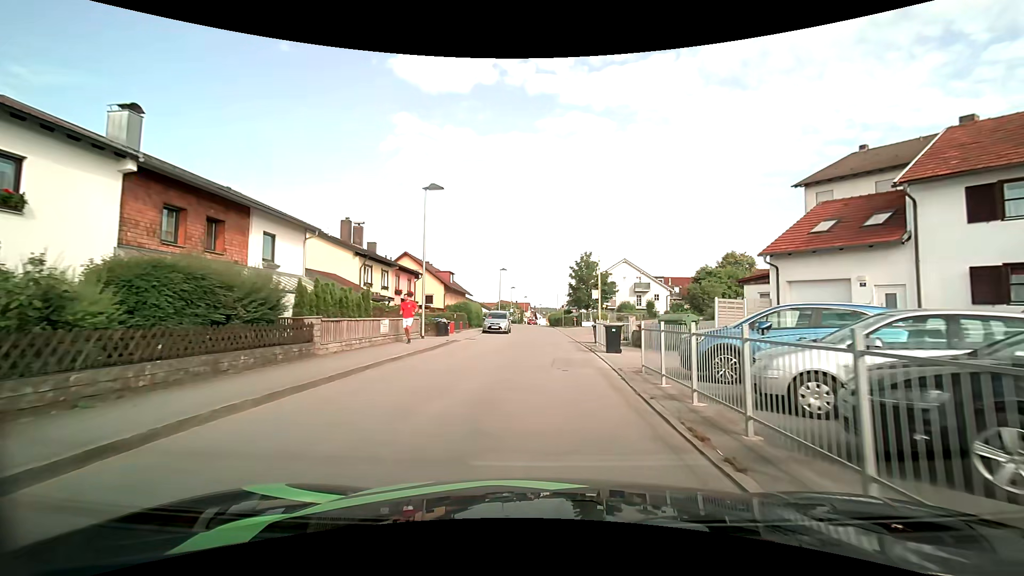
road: unclassified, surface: asphalt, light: Day
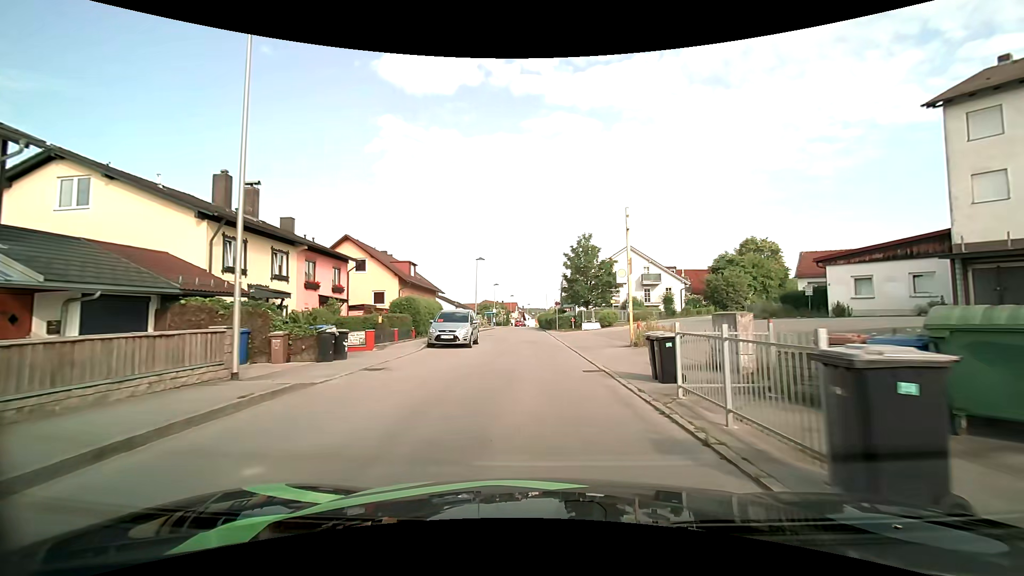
(+0.2, +14.7) m; +2°
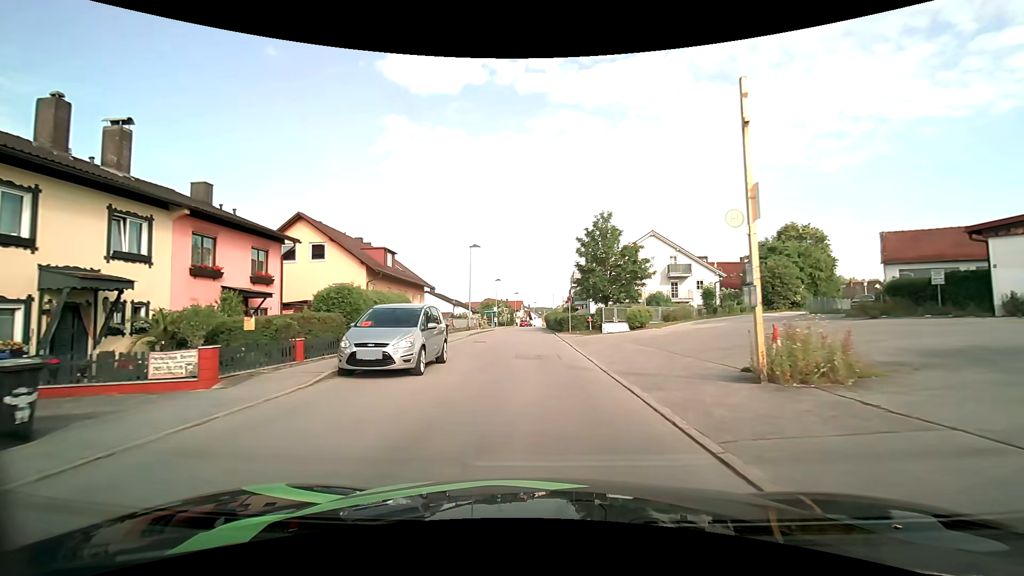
(-0.1, +10.0) m; -1°
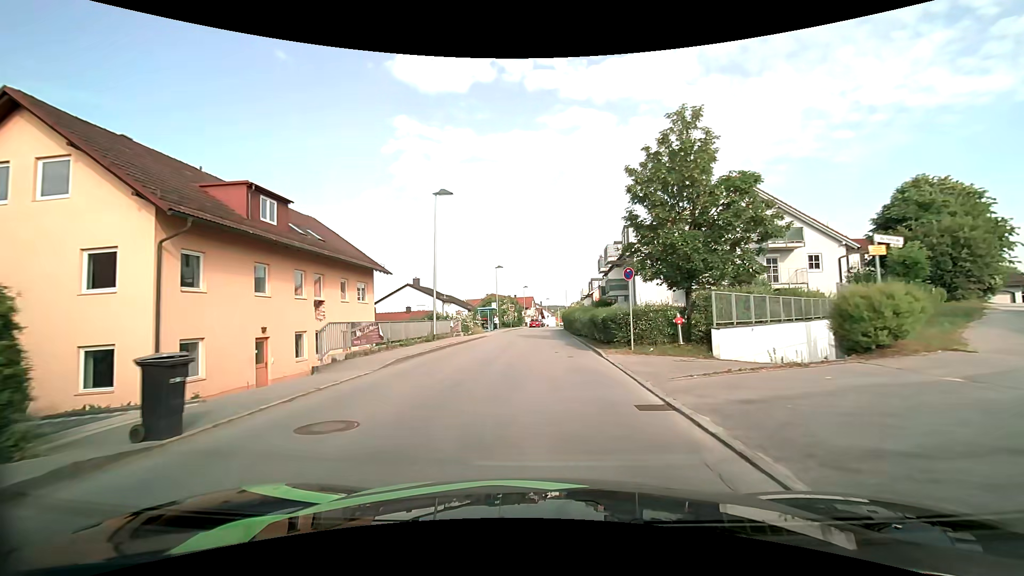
(-0.2, +20.5) m; -1°
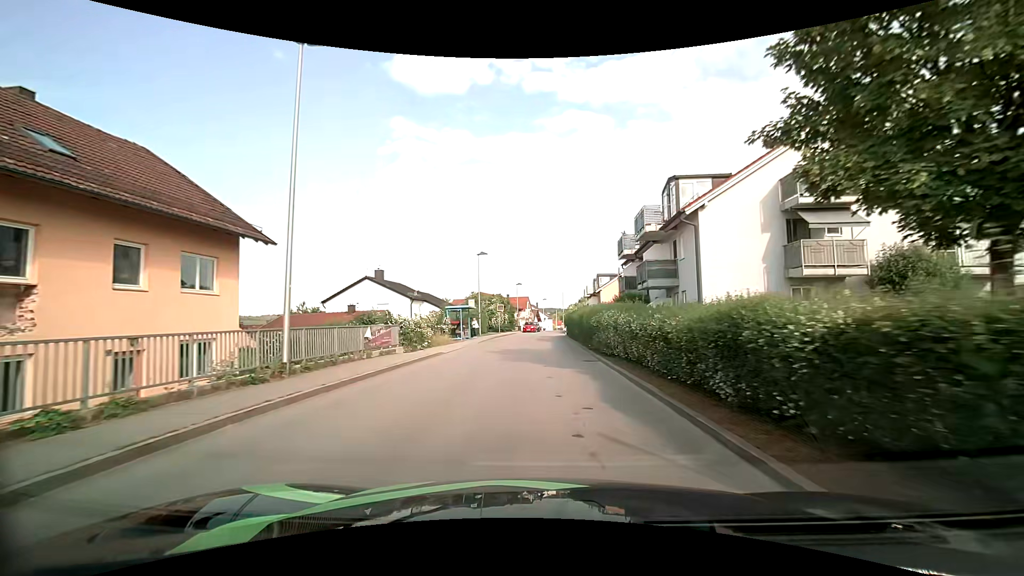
(0.0, +15.3) m; +1°
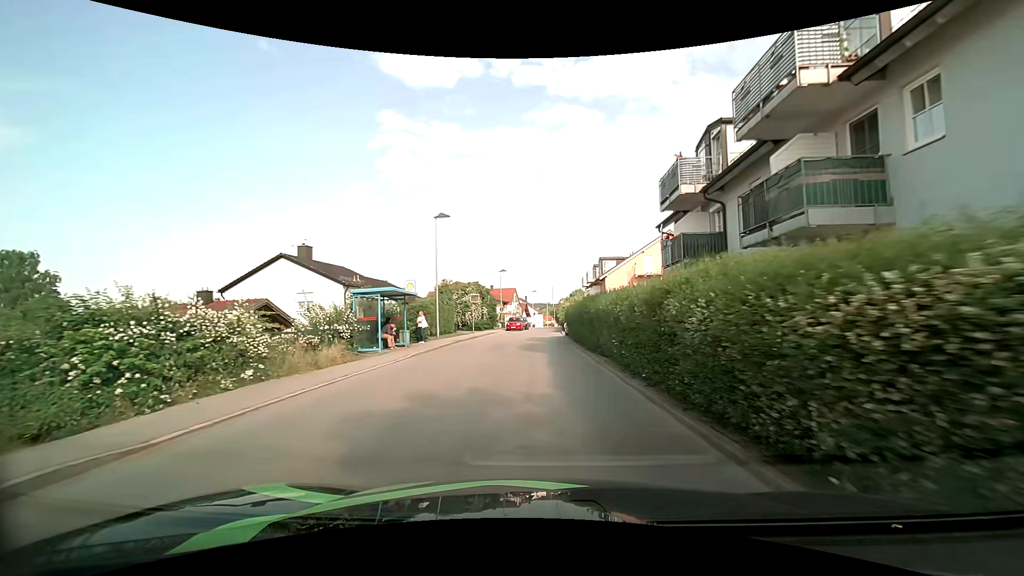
(+0.1, +15.7) m; +1°
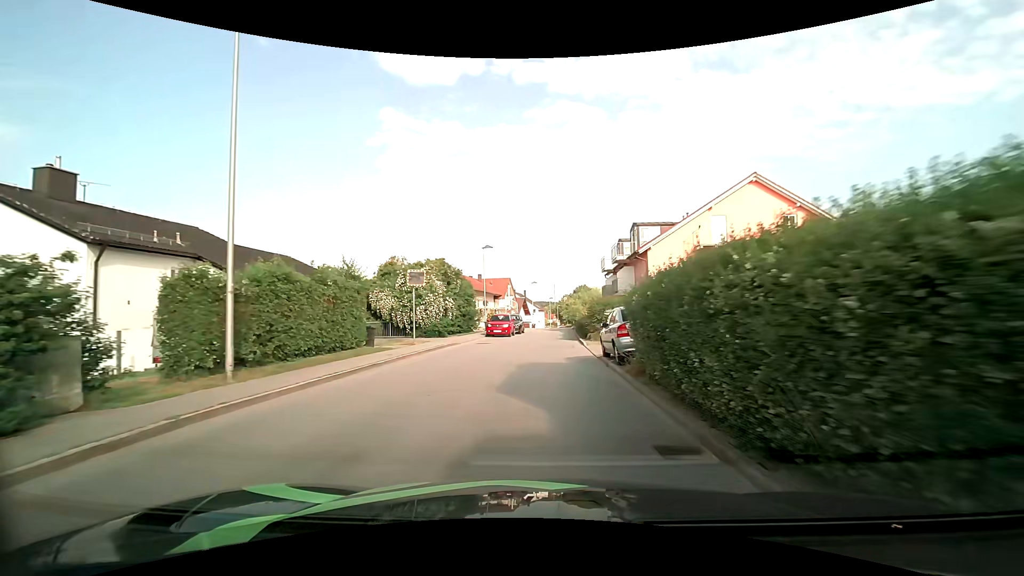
(0.0, +21.5) m; 0°
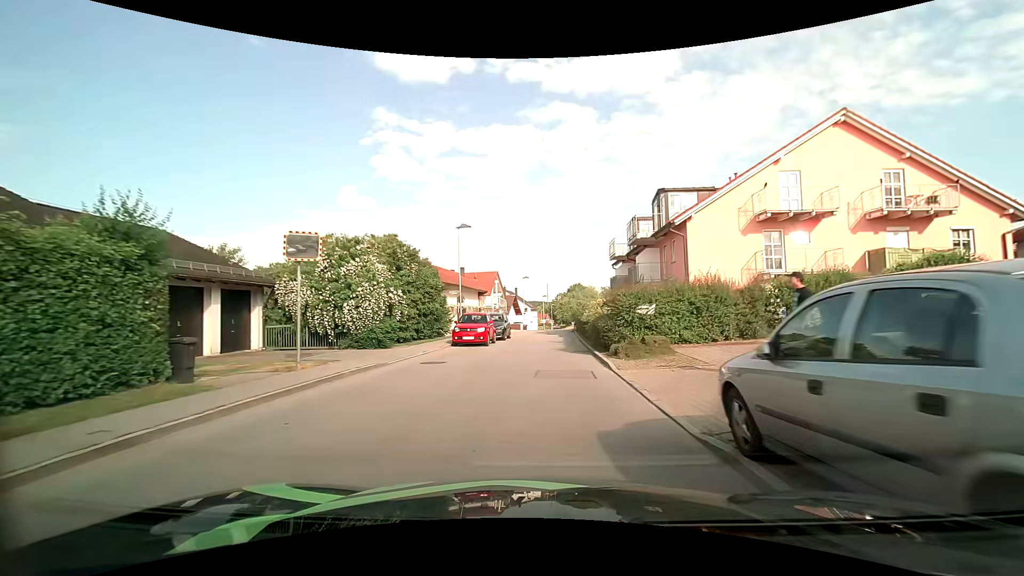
(+0.1, +10.7) m; +1°
(0, +10) (0, +20) (+1, +30) (+1, +40) (+1, +50) (+3, +60) (+6, +69) (+13, +77) (+21, +83) (+30, +87) m
